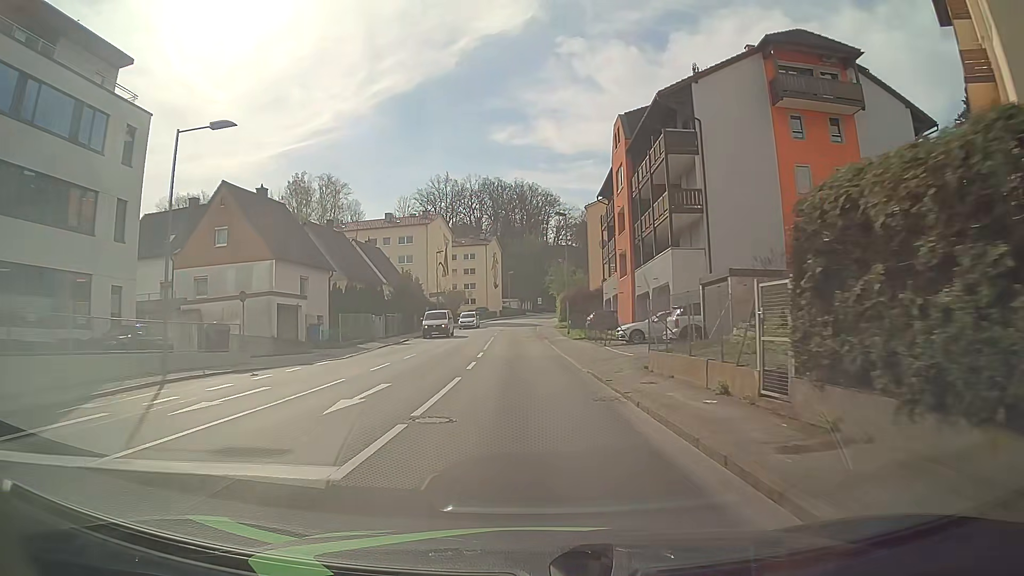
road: tertiary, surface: asphalt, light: Day
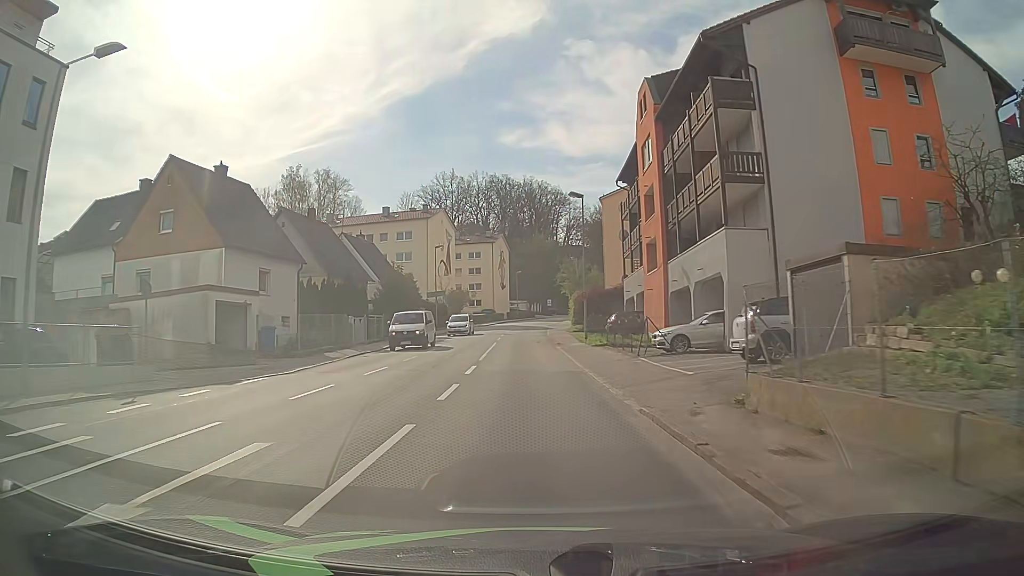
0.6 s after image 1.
(0.0, +7.4) m; -1°
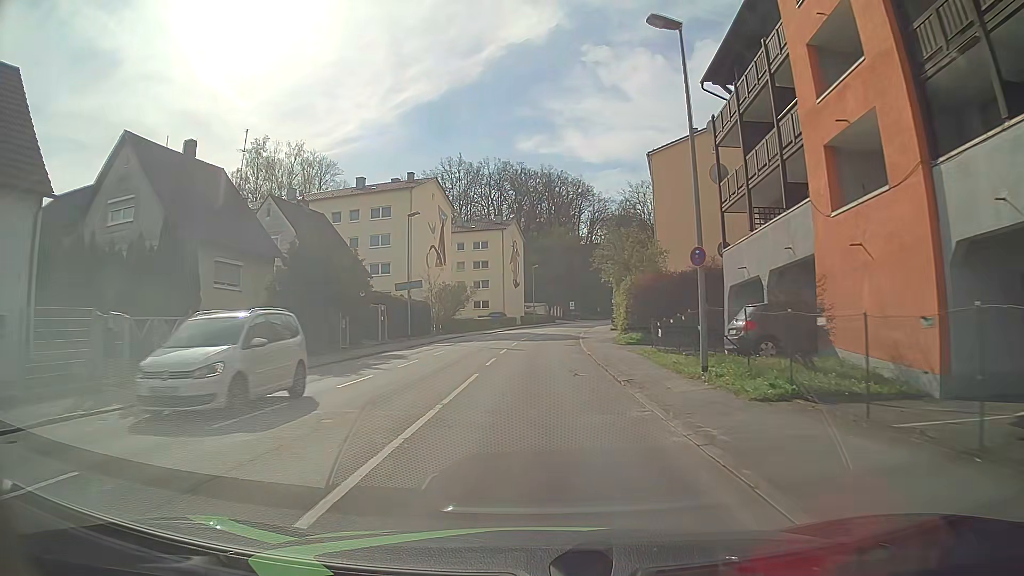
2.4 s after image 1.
(-0.3, +22.2) m; -2°
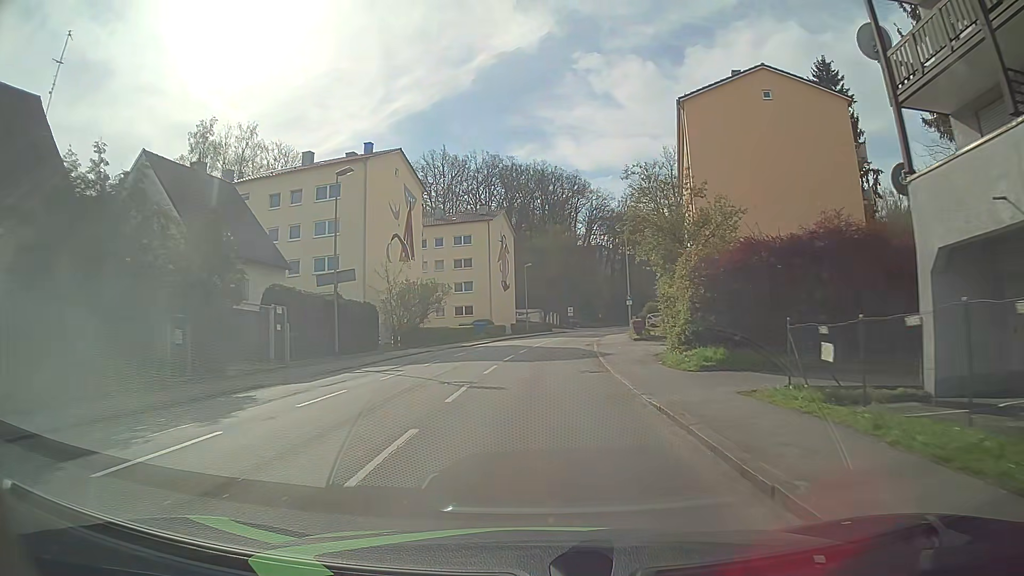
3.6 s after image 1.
(+0.2, +14.8) m; 0°
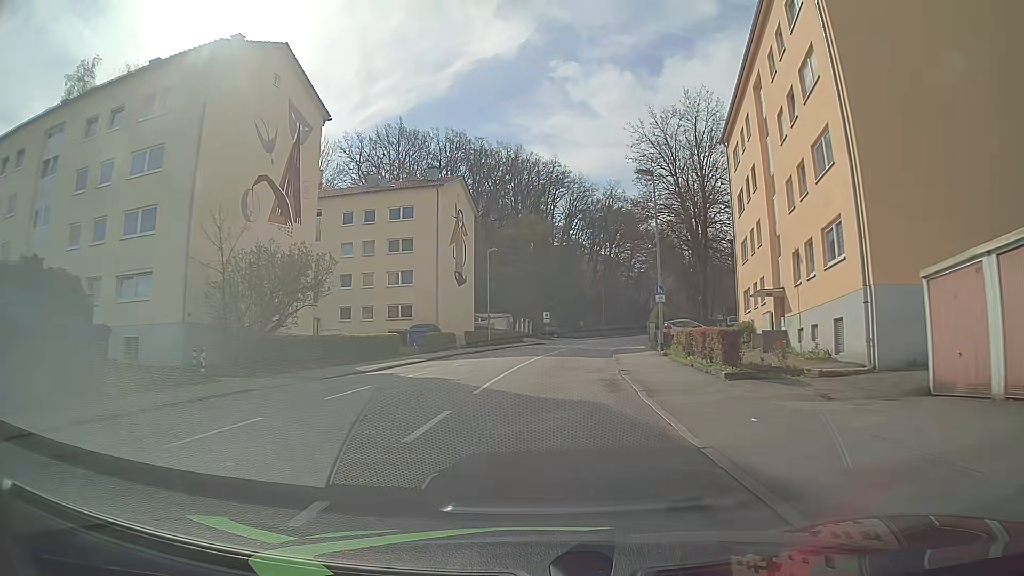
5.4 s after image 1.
(+0.6, +22.1) m; +2°
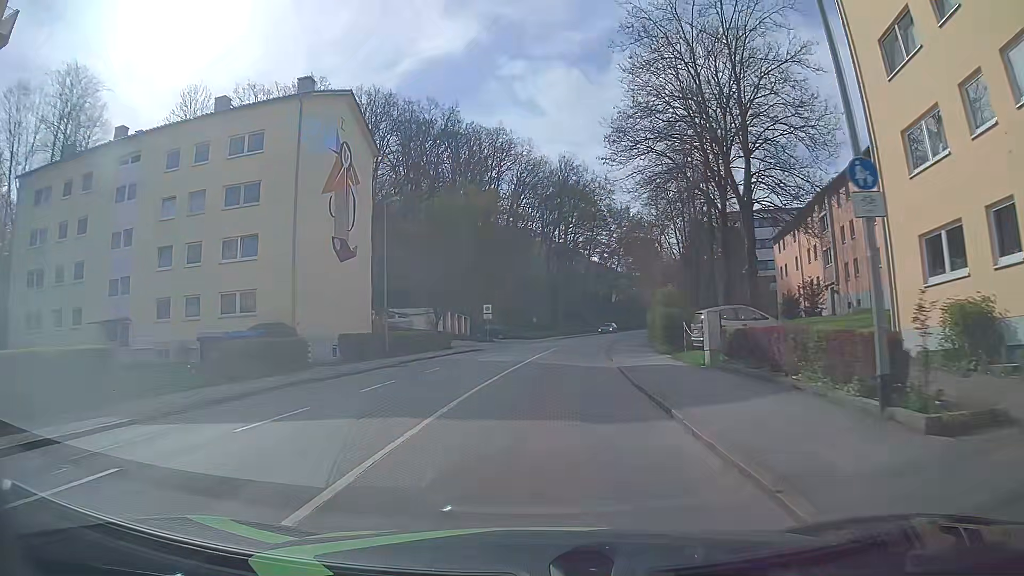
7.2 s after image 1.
(+1.2, +22.3) m; +5°
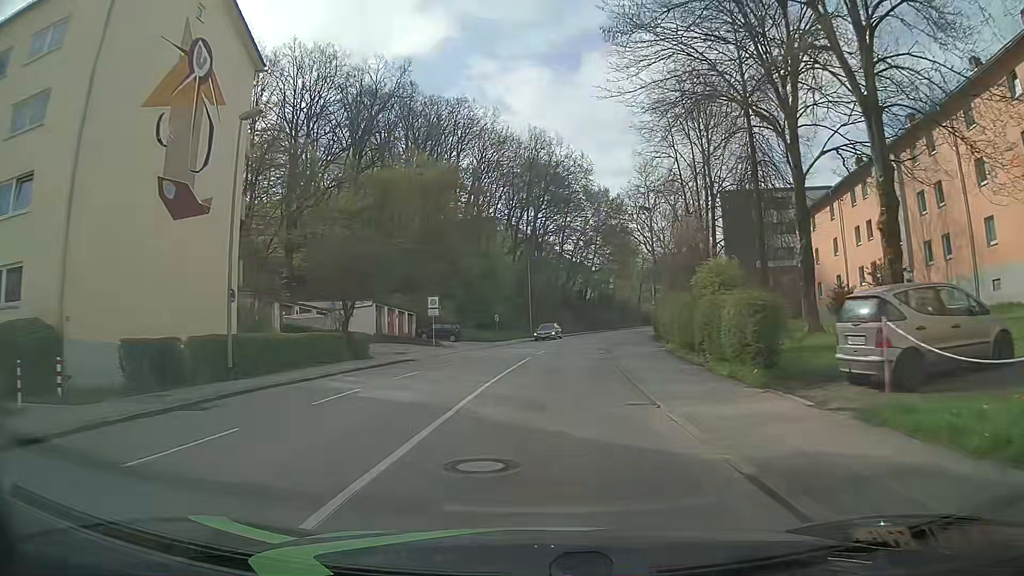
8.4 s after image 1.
(+0.4, +15.0) m; +3°
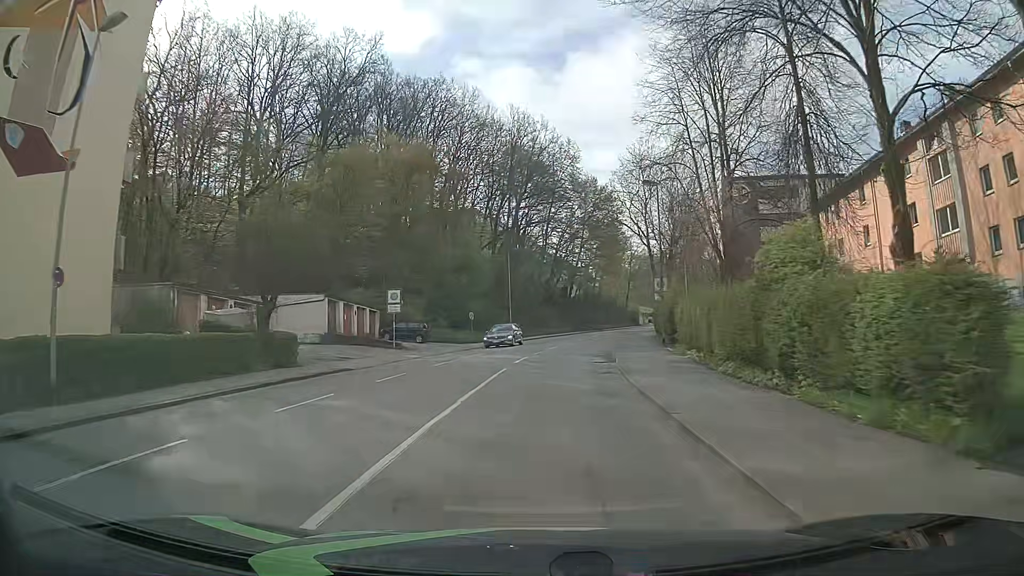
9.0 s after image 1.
(+0.1, +7.6) m; +1°
(0, +10) (+1, +20) (+2, +30) (+3, +40) (+5, +50) (+7, +60) (+9, +69) (+12, +79) (+15, +88) (+18, +98) m
